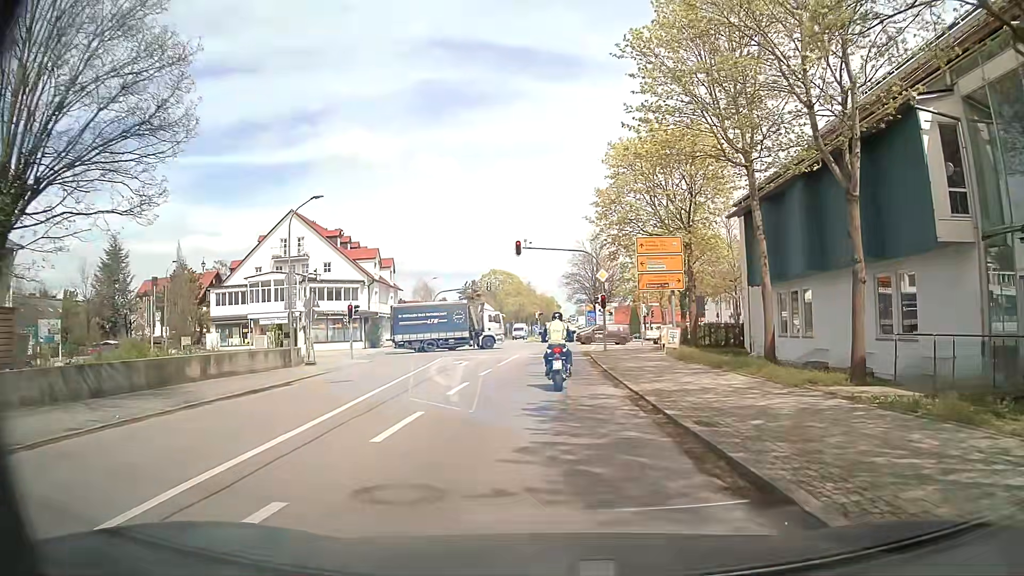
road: secondary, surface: asphalt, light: Day
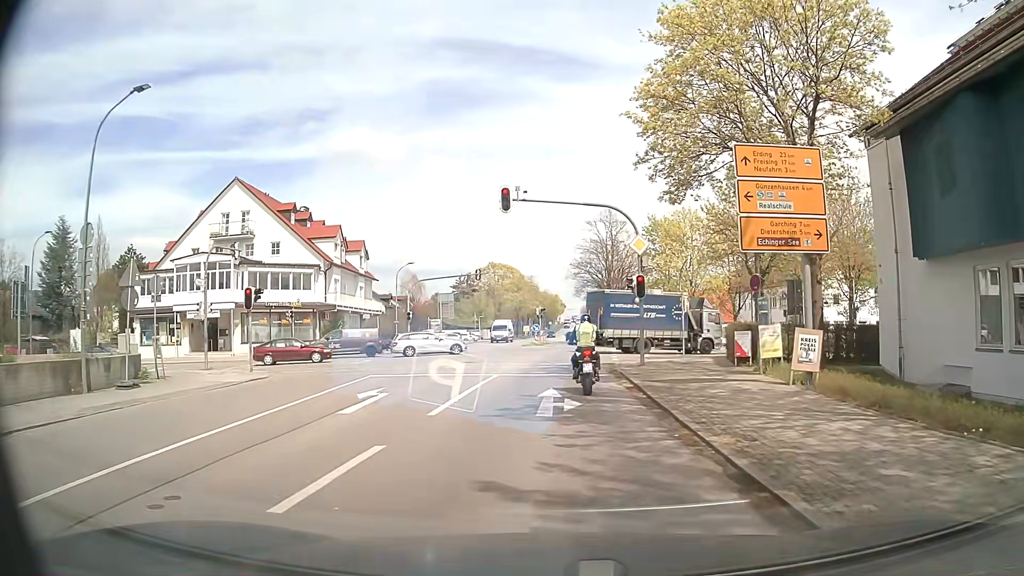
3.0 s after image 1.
(-0.1, +15.2) m; -1°
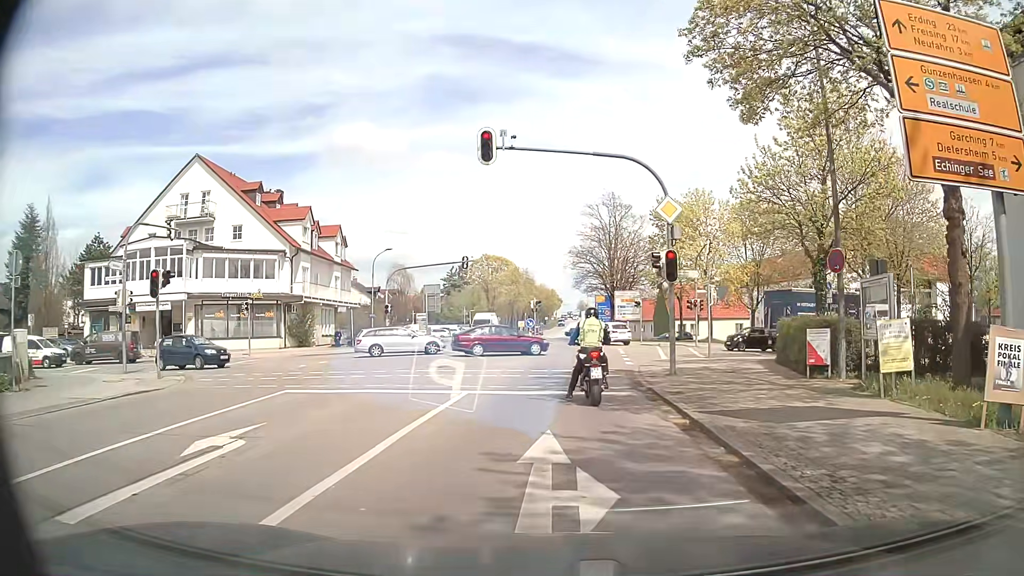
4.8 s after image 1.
(0.0, +6.9) m; 0°
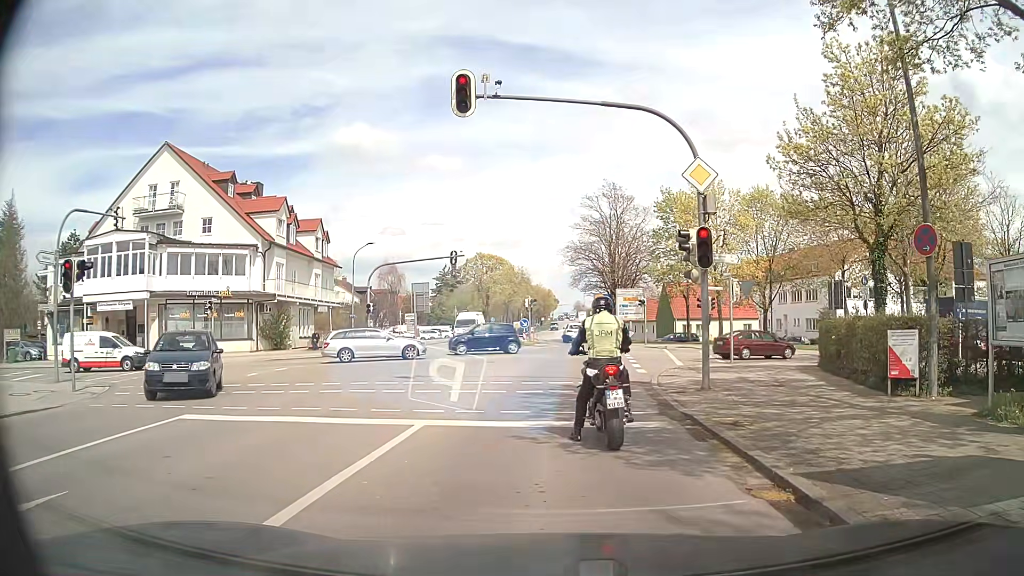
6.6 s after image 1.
(0.0, +4.3) m; -2°
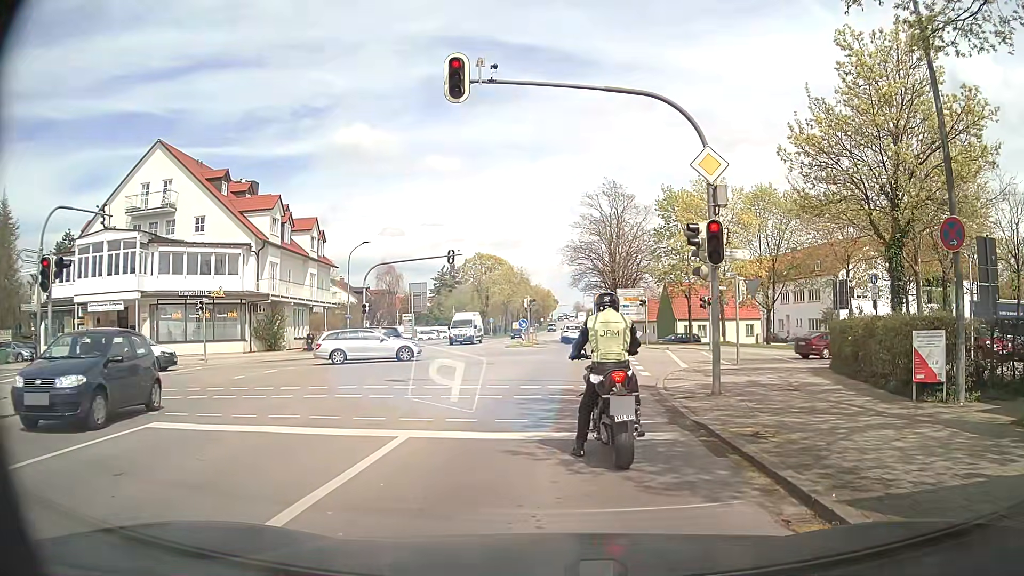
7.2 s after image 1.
(0.0, +1.0) m; -1°
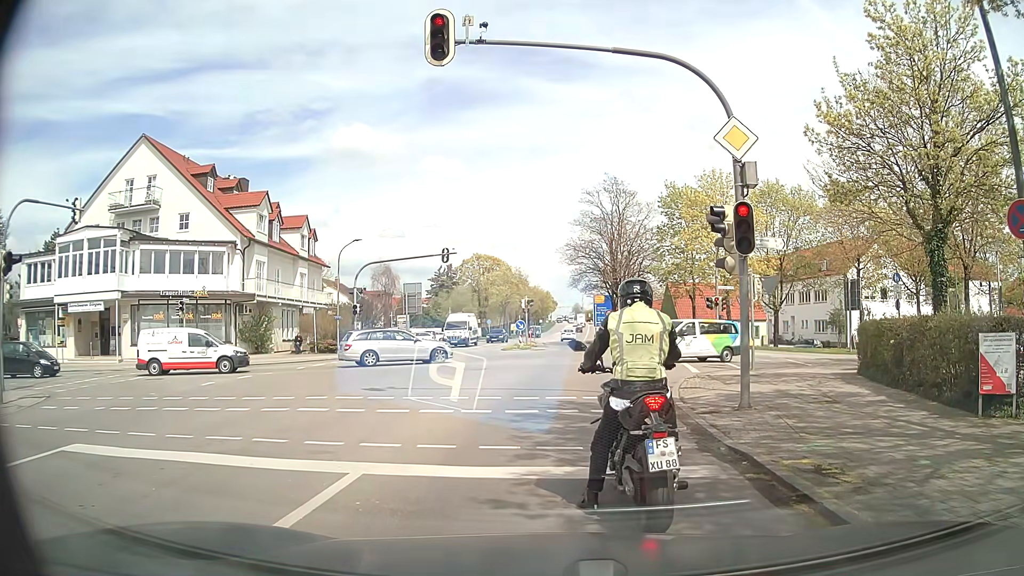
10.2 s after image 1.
(0.0, +2.0) m; 0°
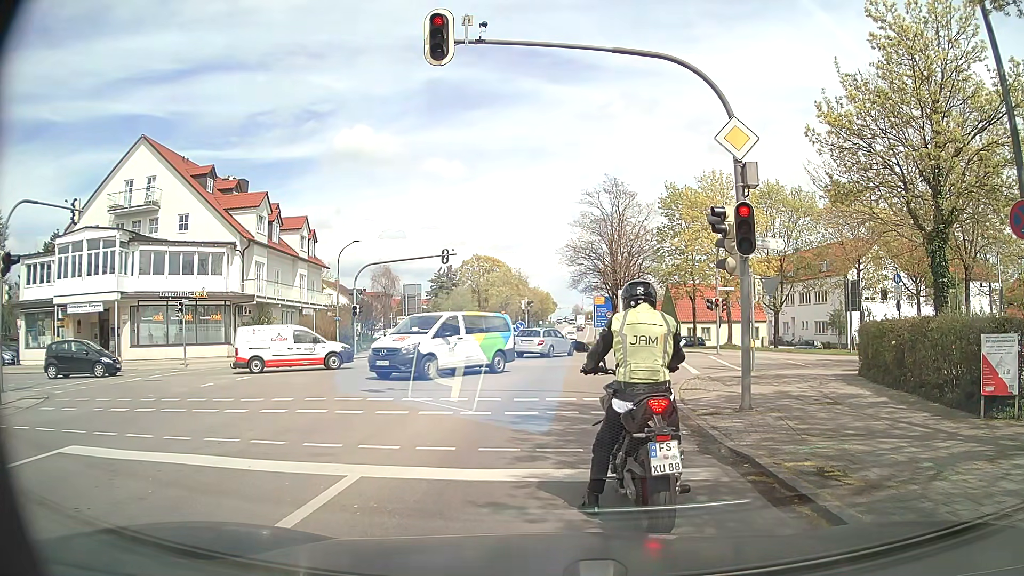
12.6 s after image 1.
(0.0, +0.1) m; 0°
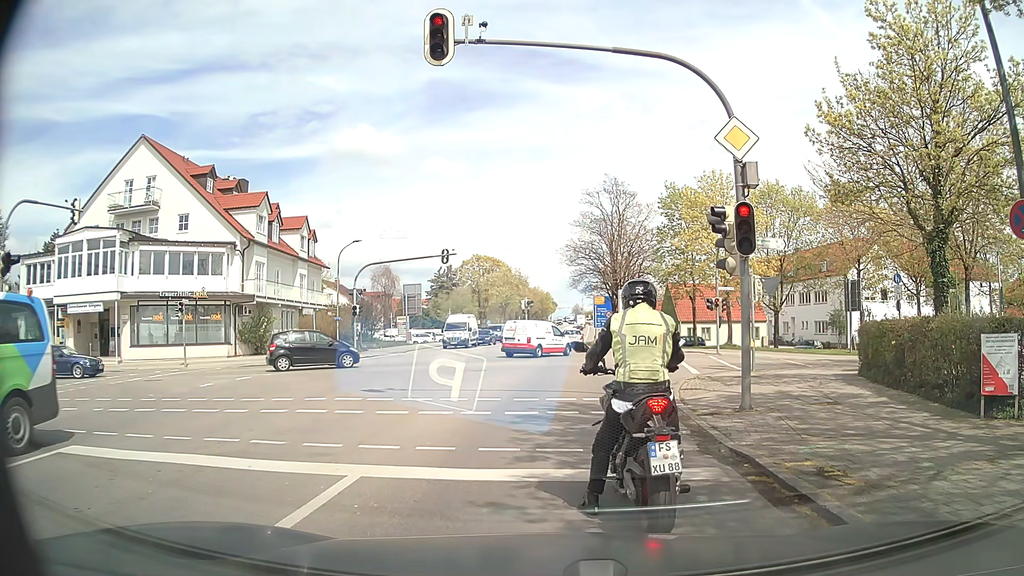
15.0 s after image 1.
(0.0, 0.0) m; 0°
